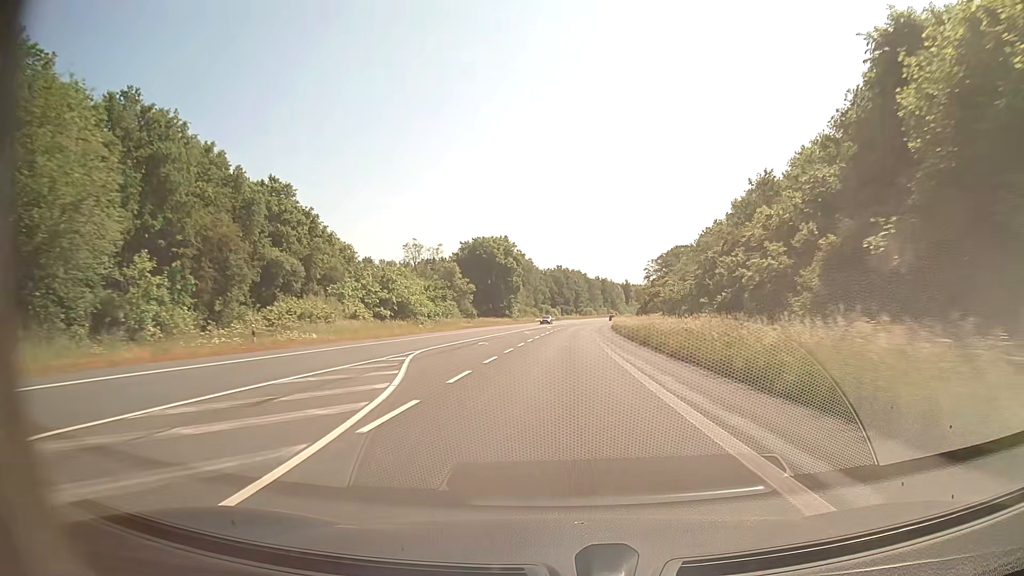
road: secondary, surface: asphalt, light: Day
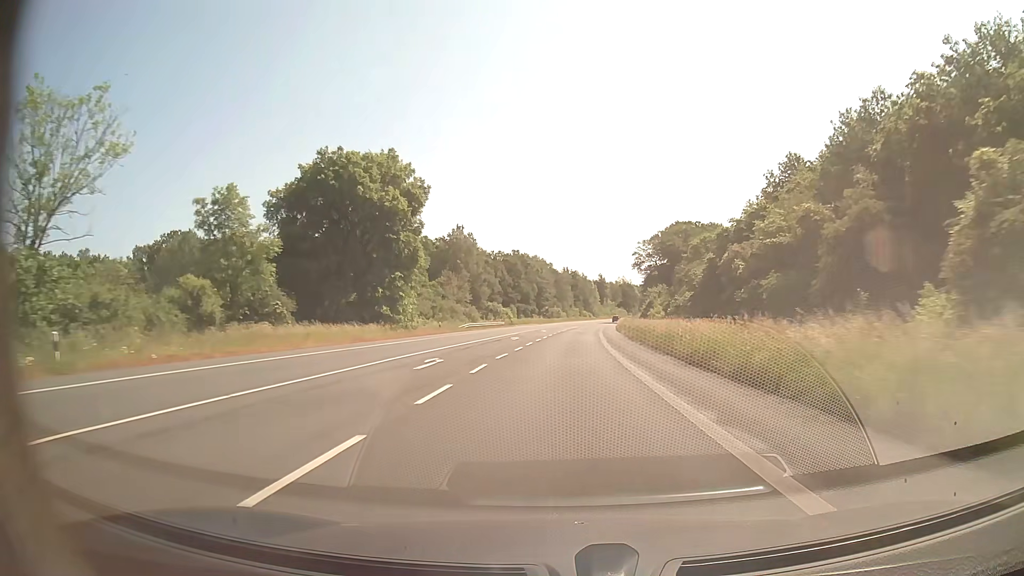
(+1.6, +63.2) m; +3°
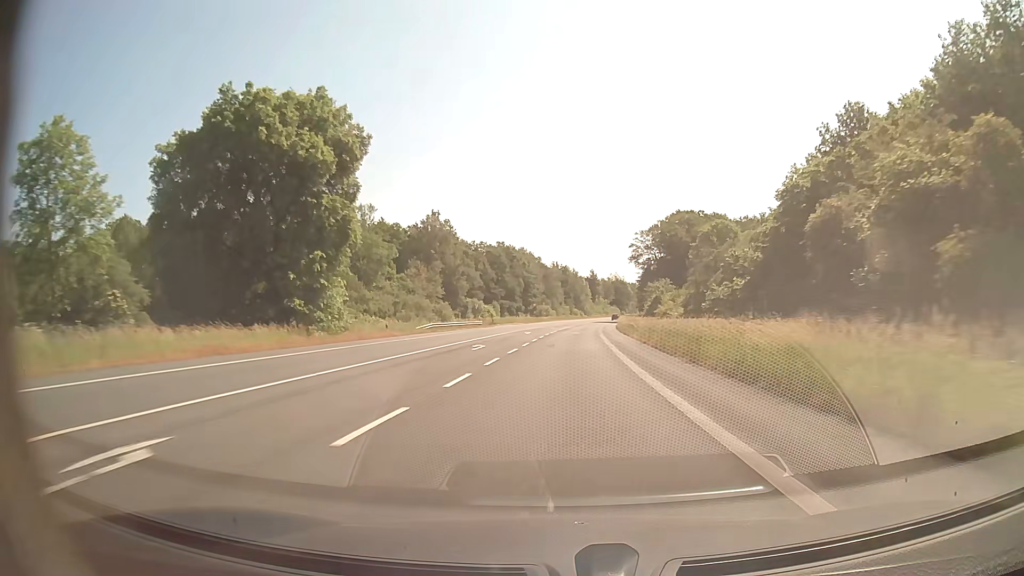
(+0.1, +15.8) m; +1°
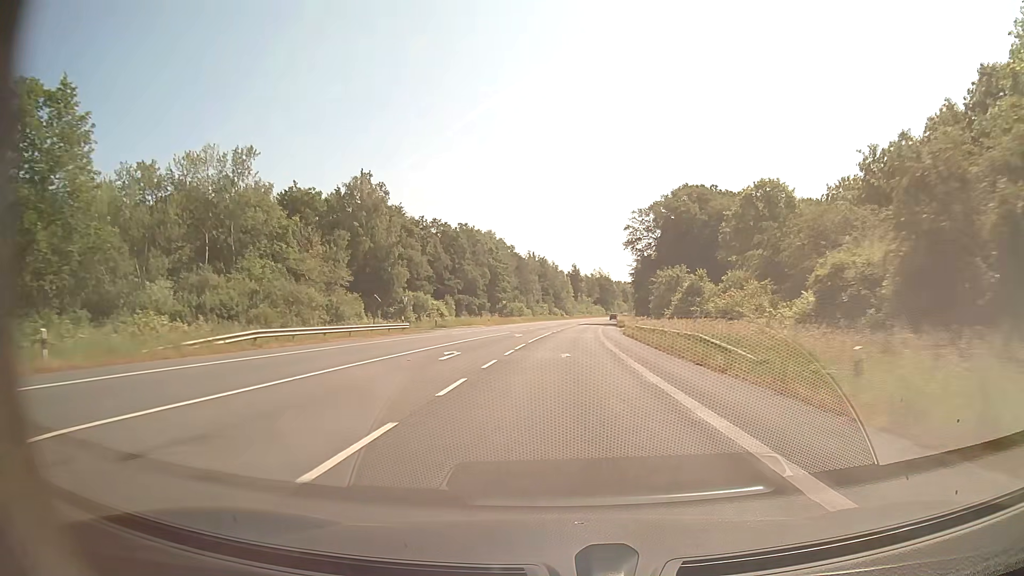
(+0.5, +31.6) m; +2°
